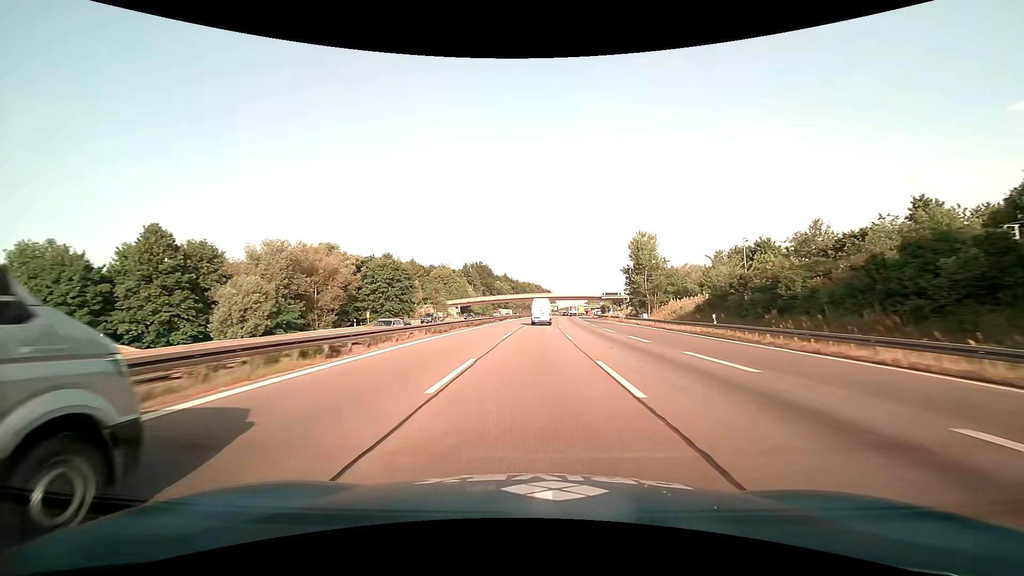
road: motorway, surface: asphalt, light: Day
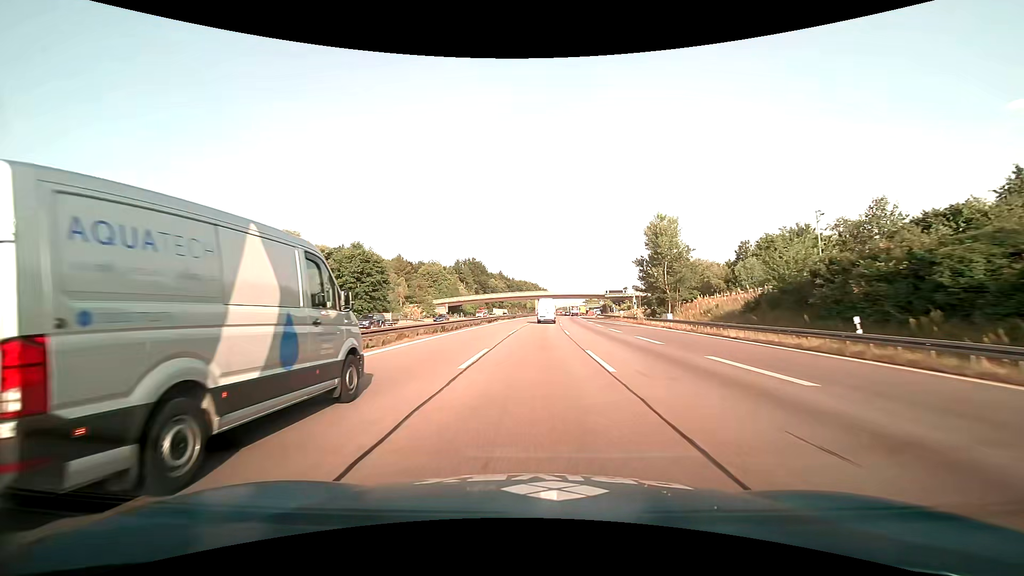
(0.0, +14.3) m; 0°
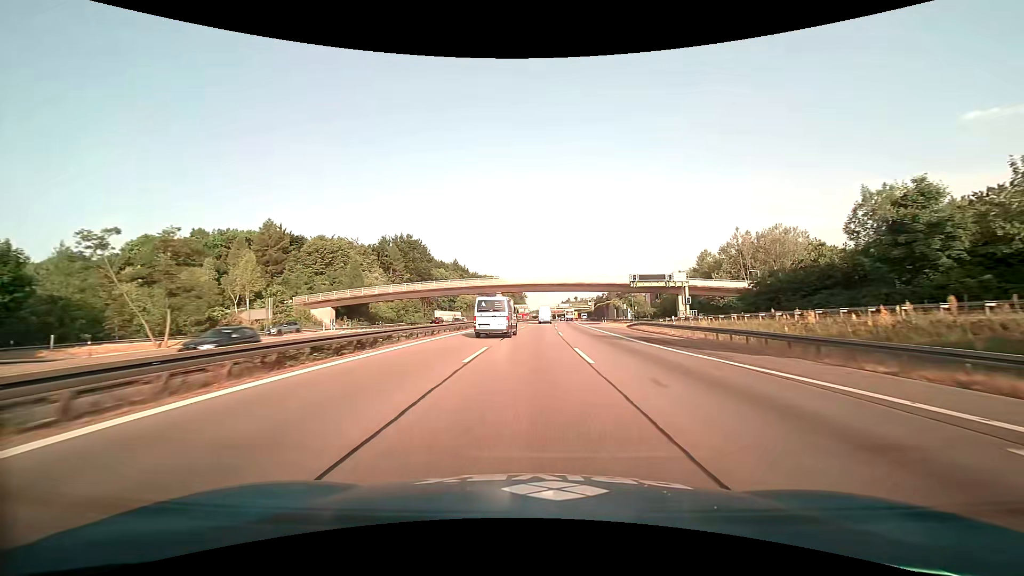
(+1.8, +70.3) m; +3°
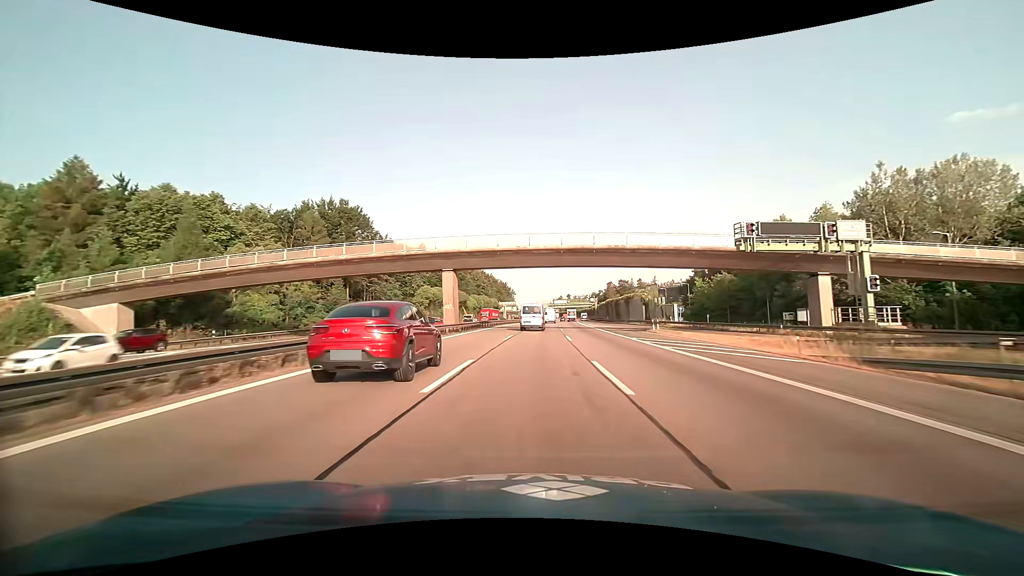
(+0.4, +41.8) m; +1°
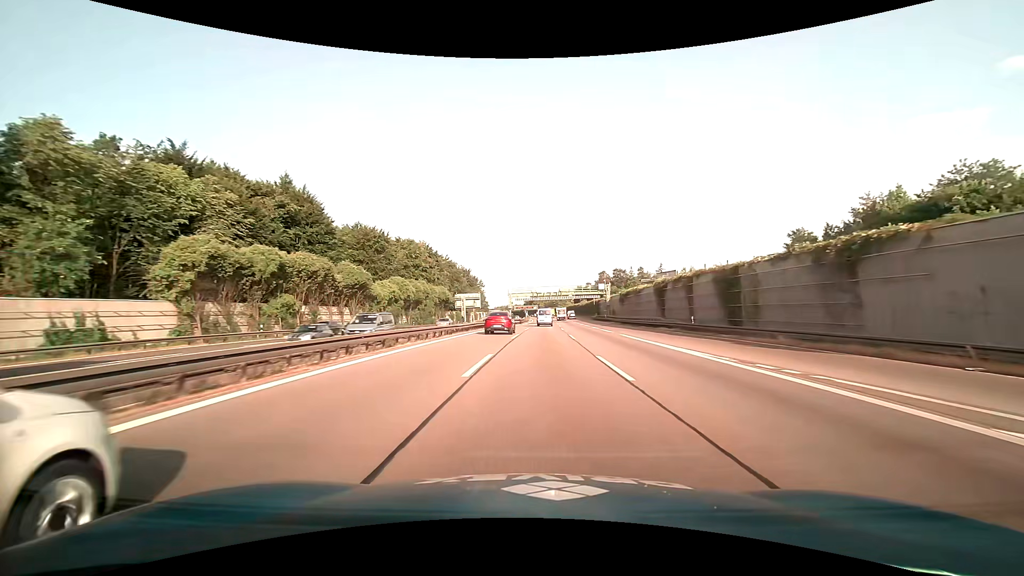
(+1.5, +70.4) m; +3°
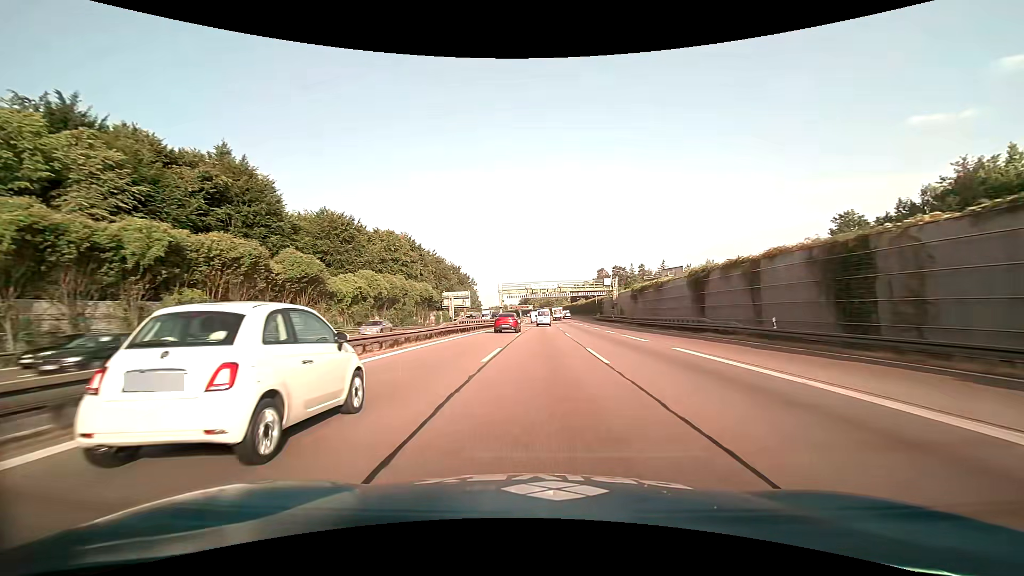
(+0.1, +14.4) m; +1°
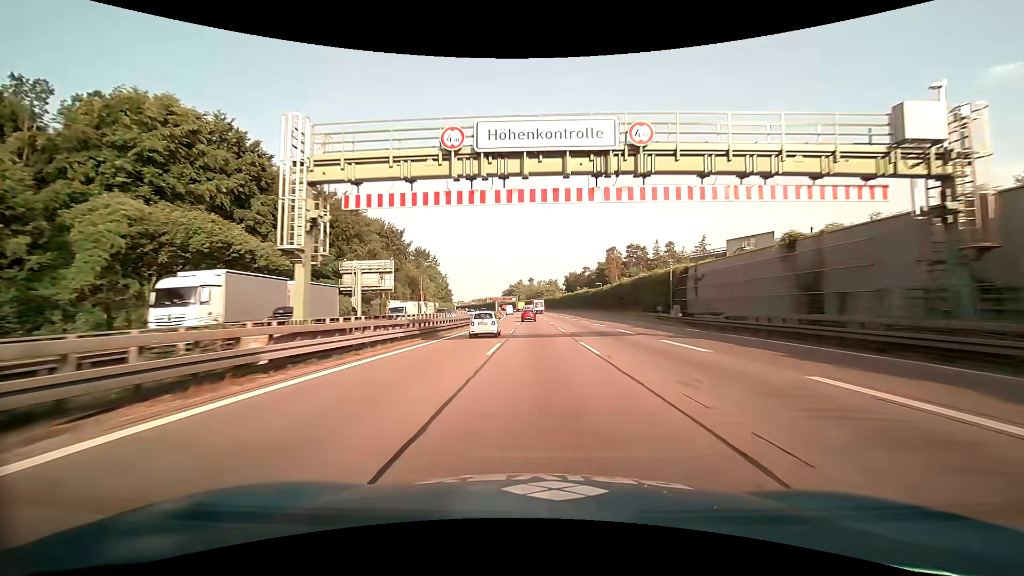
(+1.2, +70.0) m; +2°
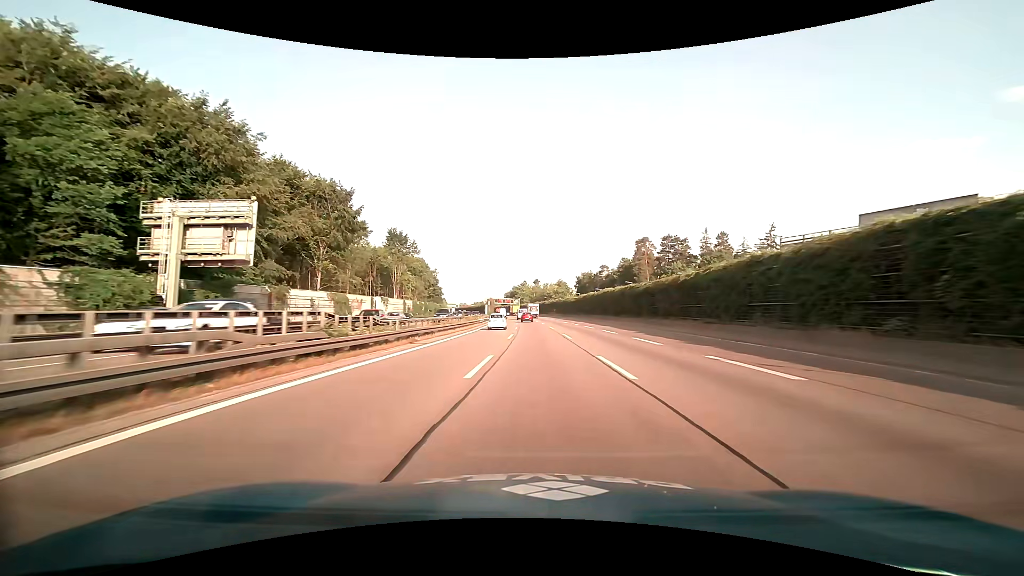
(-0.1, +41.5) m; 0°
(0, +10) (0, +20) (0, +30) (0, +40) (0, +50) (-1, +60) (-1, +70) (-1, +80) (-1, +90) (-2, +100) m
